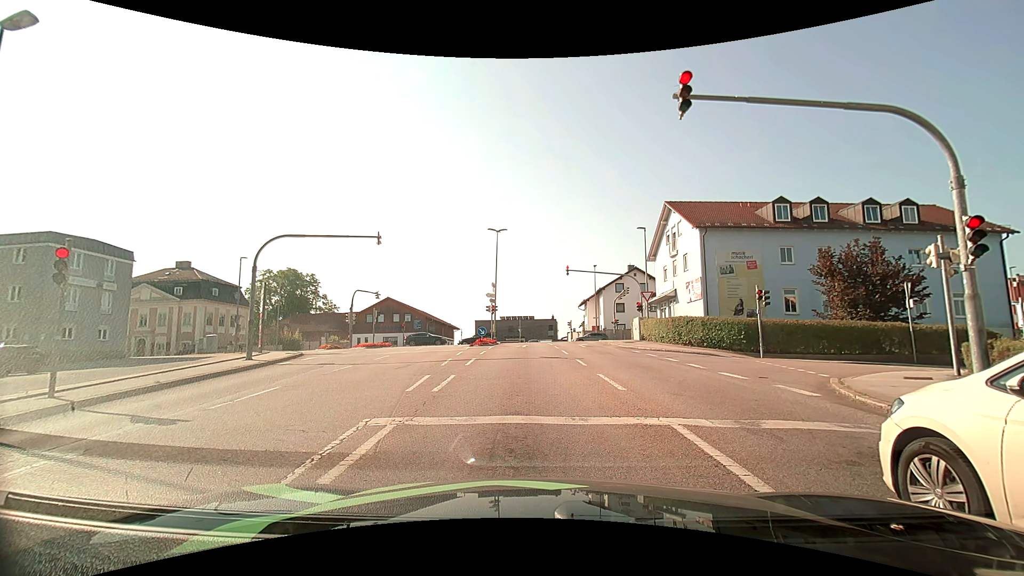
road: tertiary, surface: asphalt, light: Day
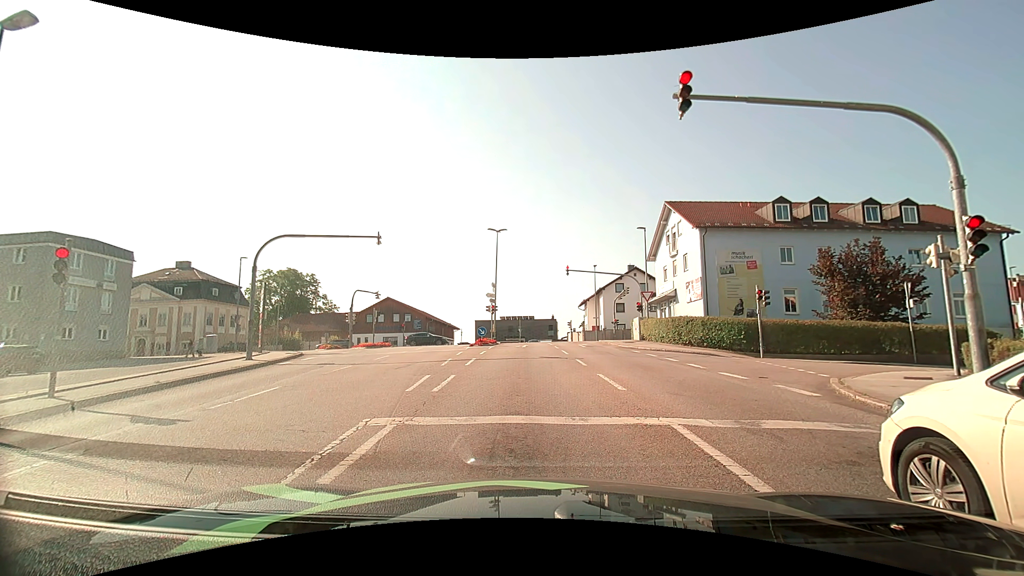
(0.0, 0.0) m; 0°
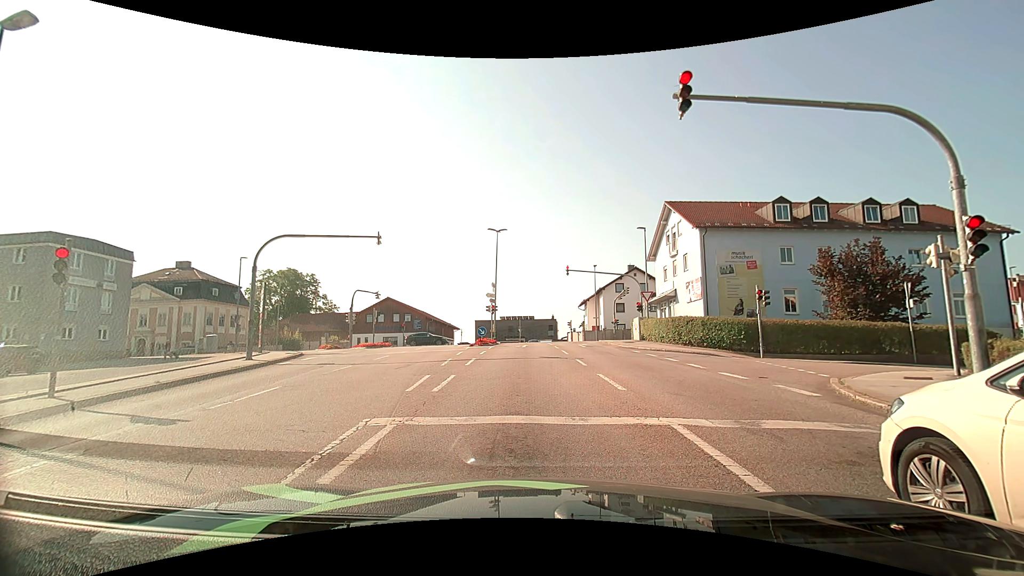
(0.0, 0.0) m; 0°
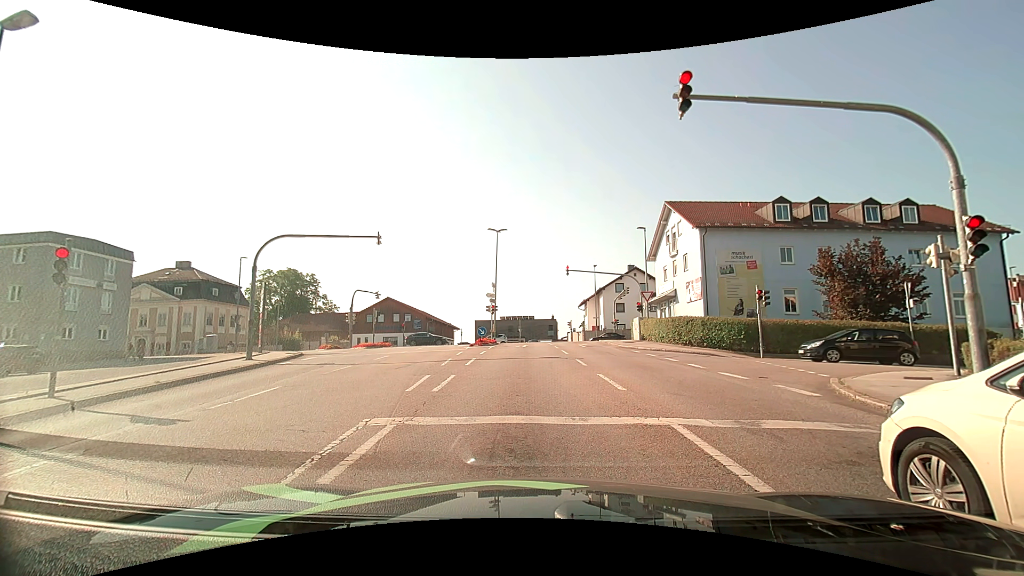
(0.0, 0.0) m; 0°
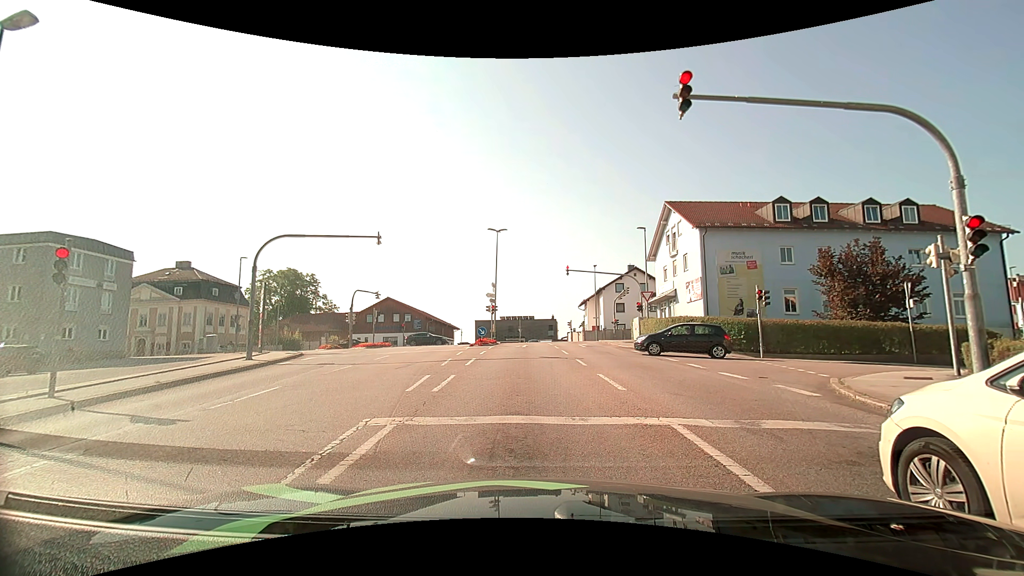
(0.0, 0.0) m; 0°
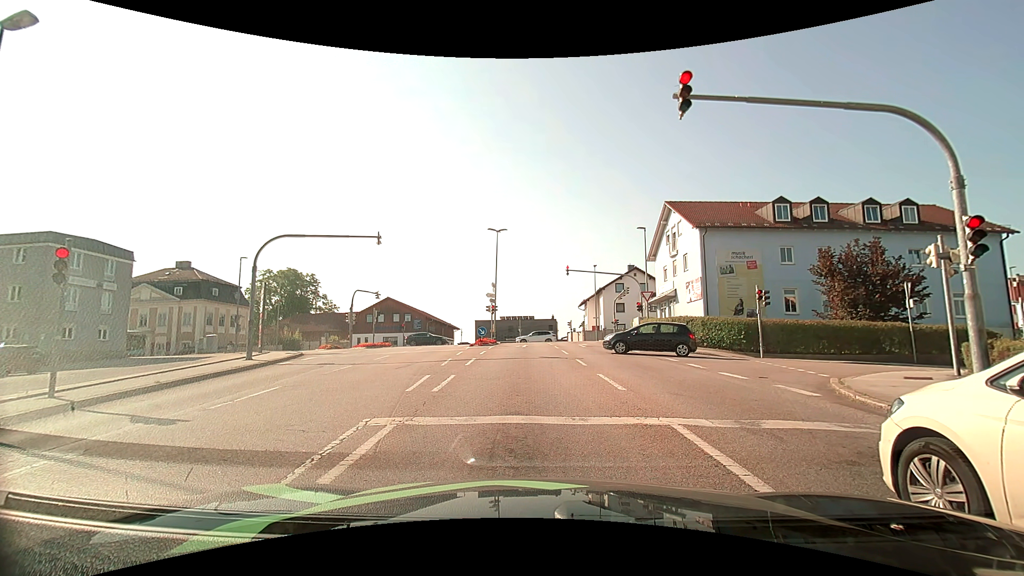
(0.0, 0.0) m; 0°
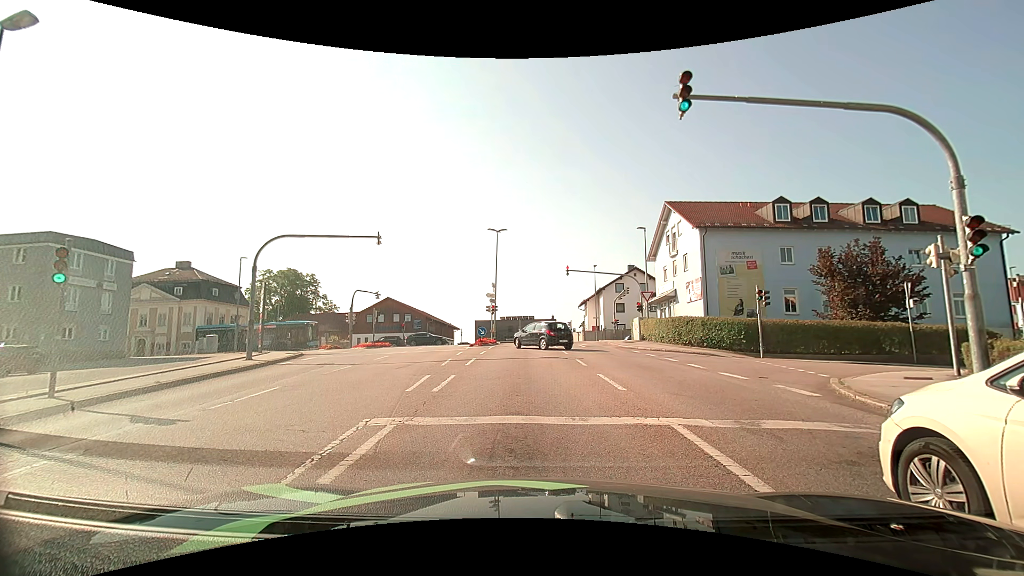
(0.0, 0.0) m; 0°
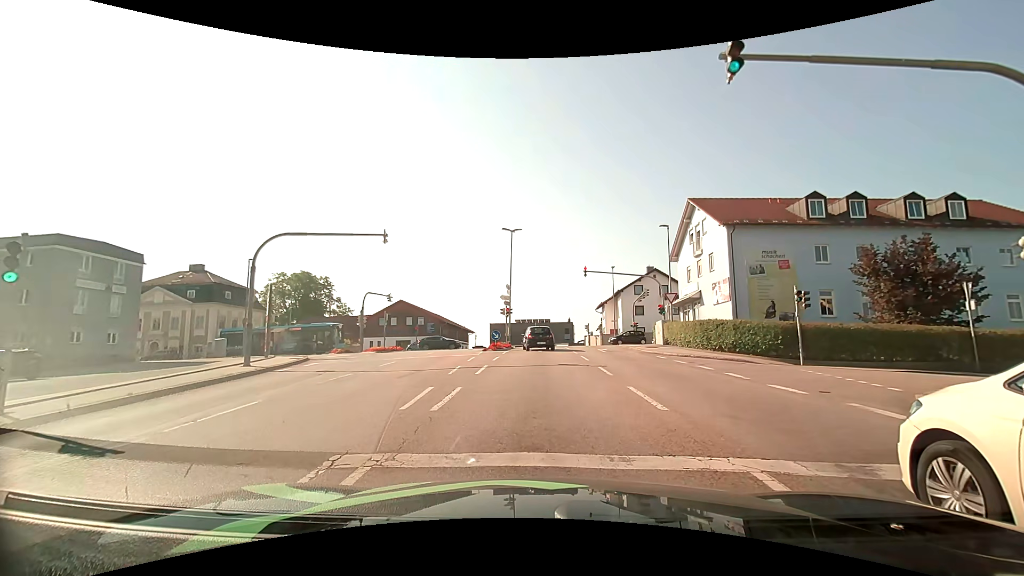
(0.0, +1.8) m; -1°
(0, +10) (0, +20) (0, +30) (0, +40) (0, +50) (-5, +58) (-15, +61) (-25, +61) (-35, +62) (-45, +62) m
